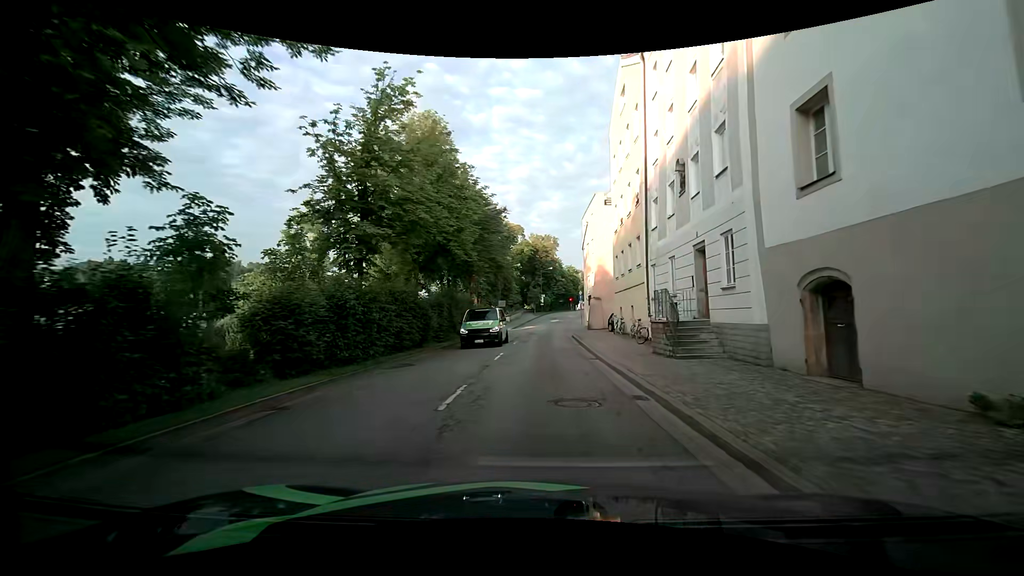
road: primary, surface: asphalt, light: Day
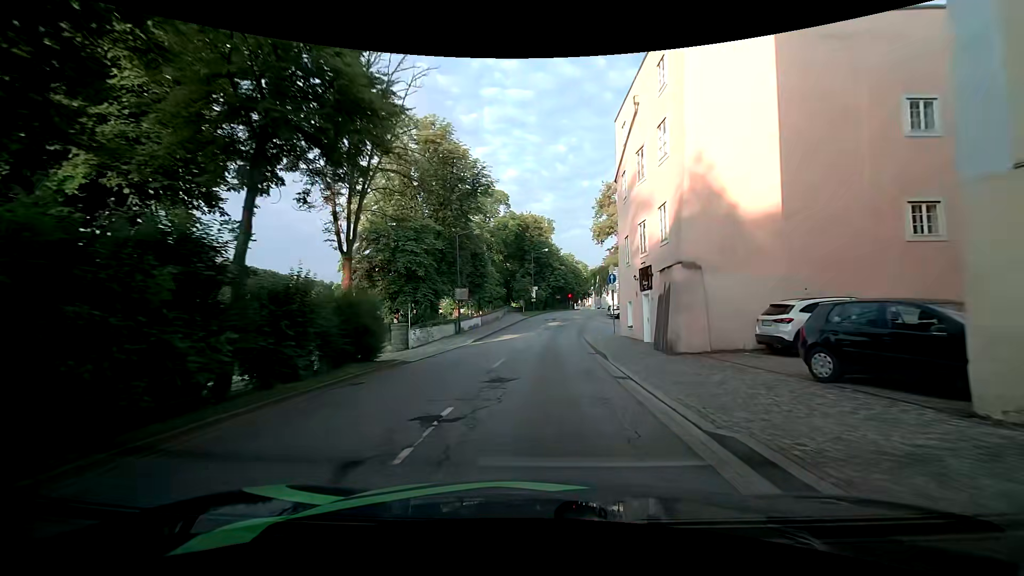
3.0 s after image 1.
(+0.4, +29.2) m; +2°
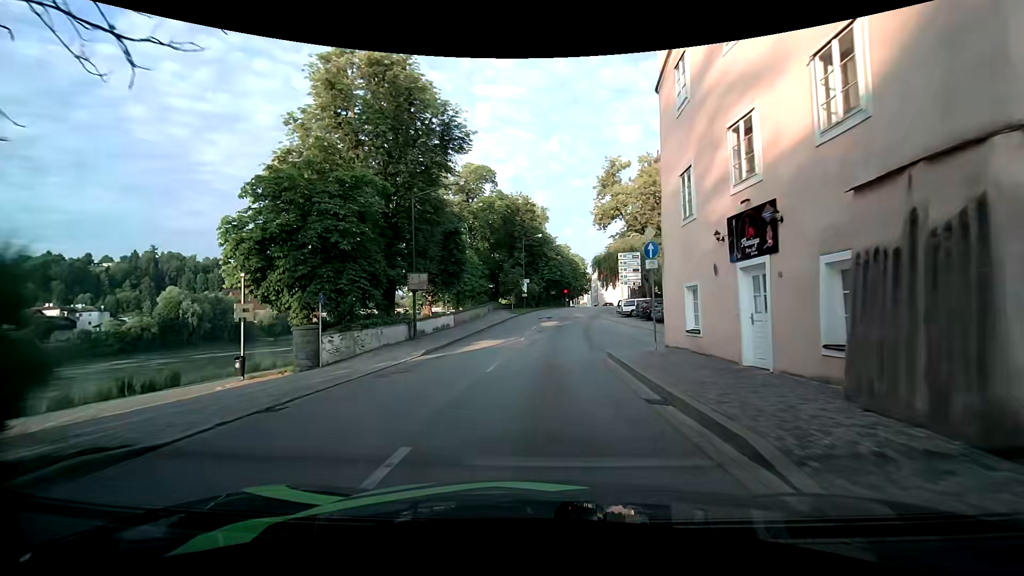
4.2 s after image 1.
(0.0, +11.3) m; -1°
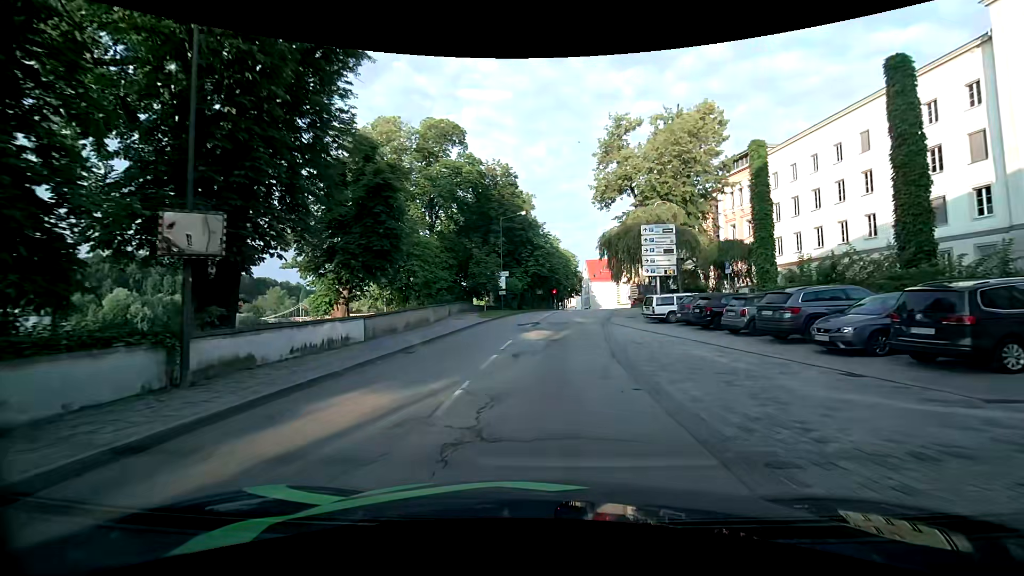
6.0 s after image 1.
(+0.5, +15.7) m; +3°
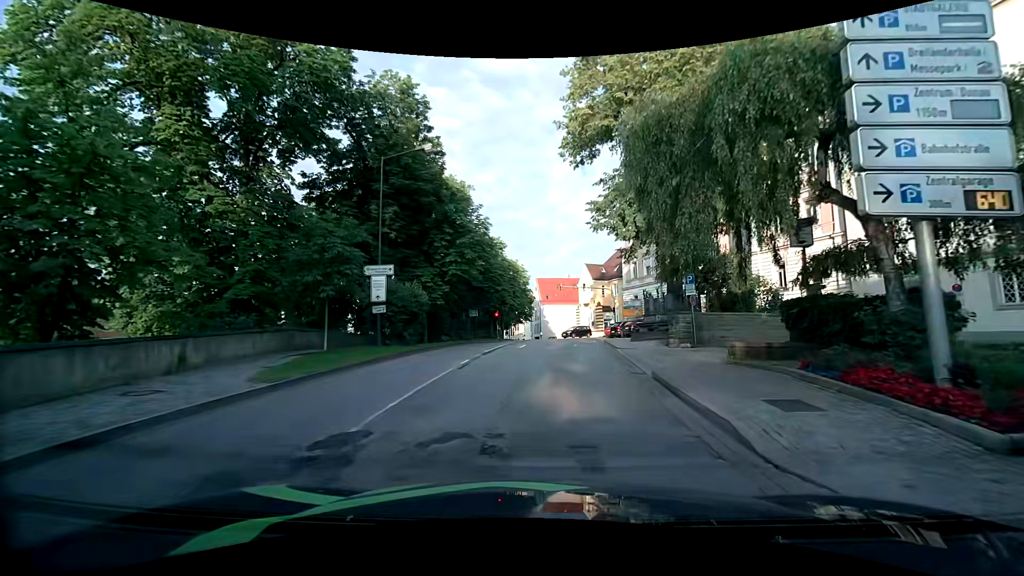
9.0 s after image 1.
(+1.0, +23.4) m; +5°
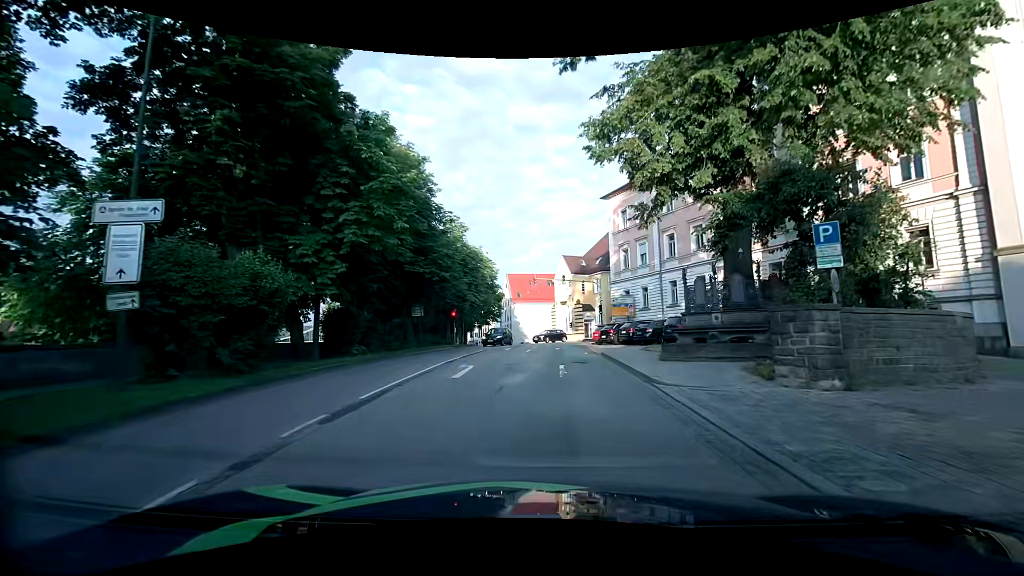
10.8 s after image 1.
(+0.4, +12.0) m; +5°
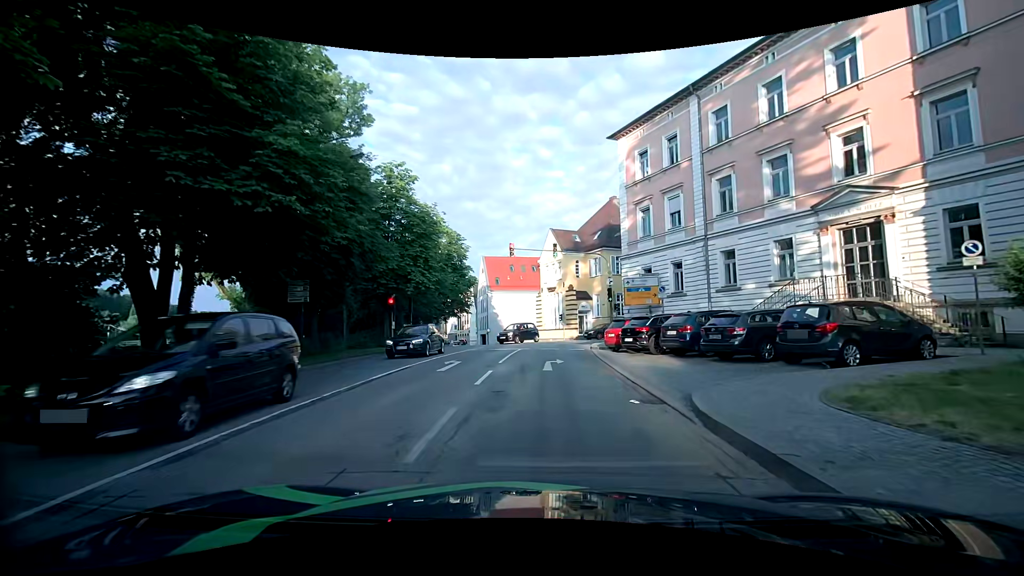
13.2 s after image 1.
(0.0, +15.5) m; +1°
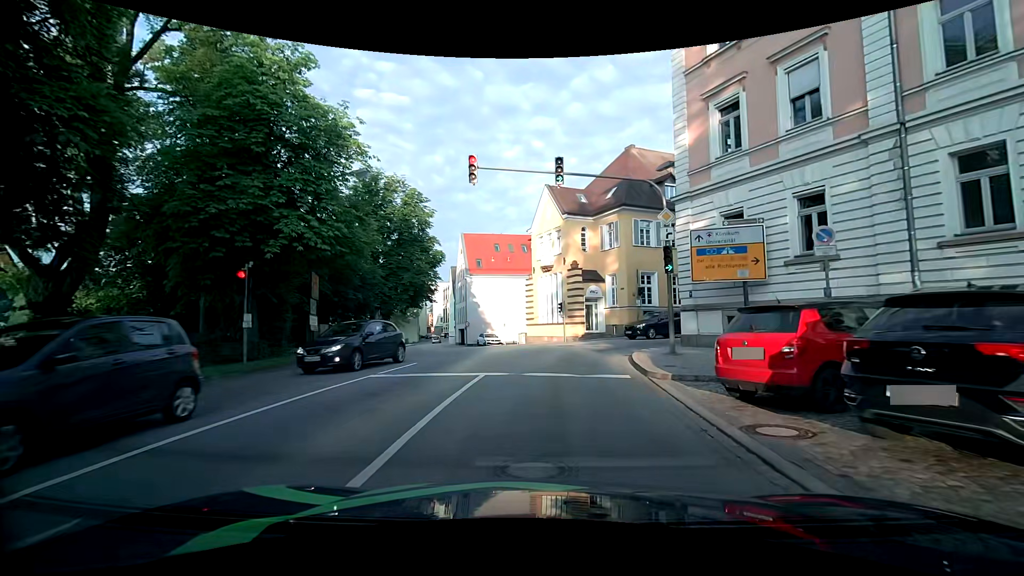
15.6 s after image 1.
(-0.1, +15.3) m; 0°
